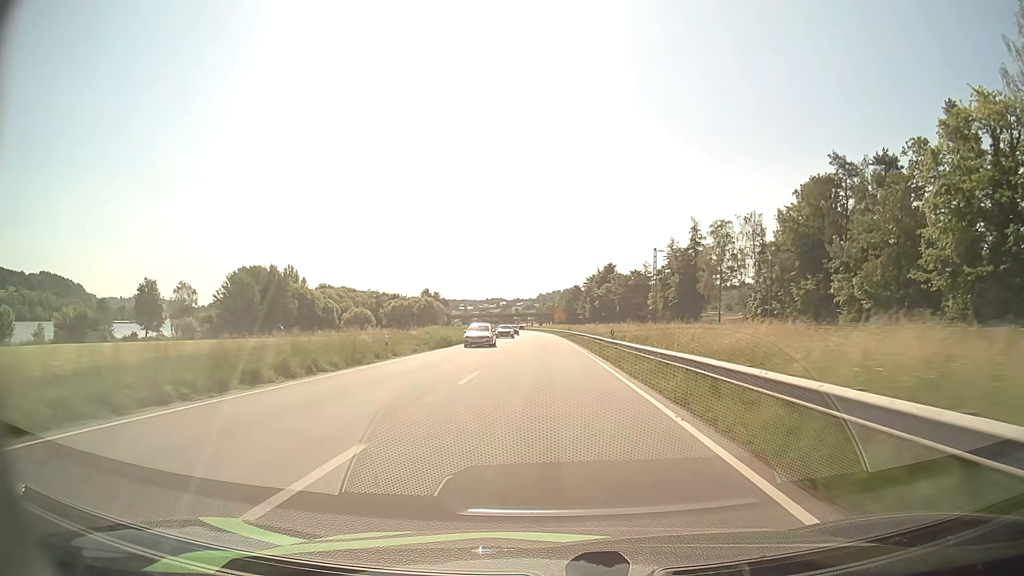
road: primary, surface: asphalt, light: Day
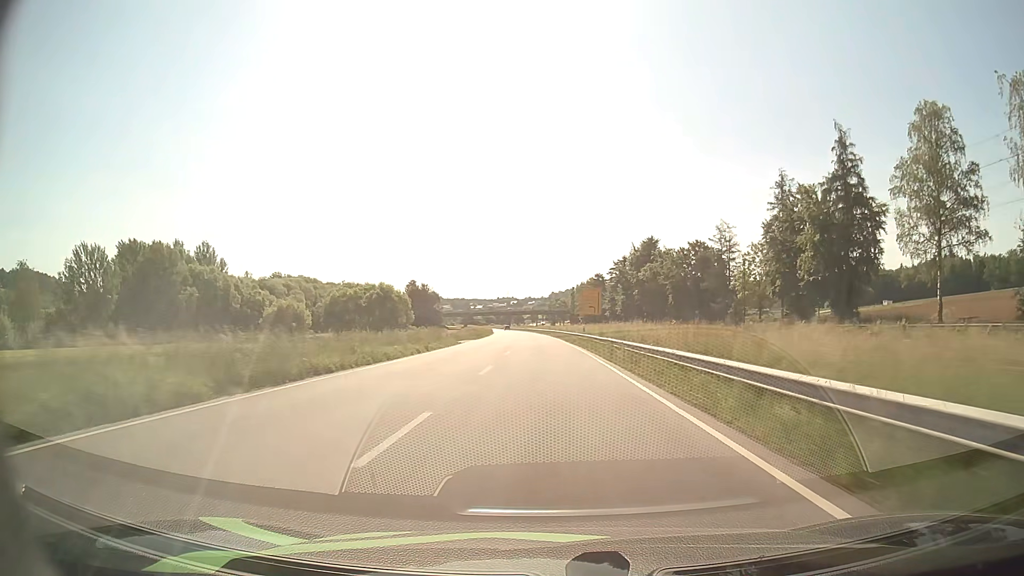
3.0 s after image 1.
(-0.7, +69.6) m; -1°
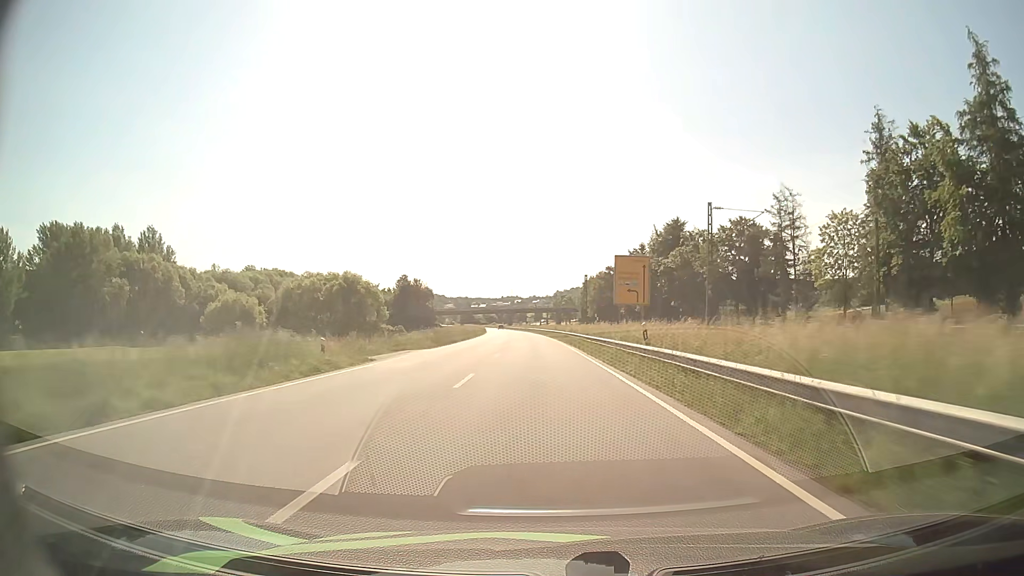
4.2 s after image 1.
(-0.1, +28.2) m; -1°
